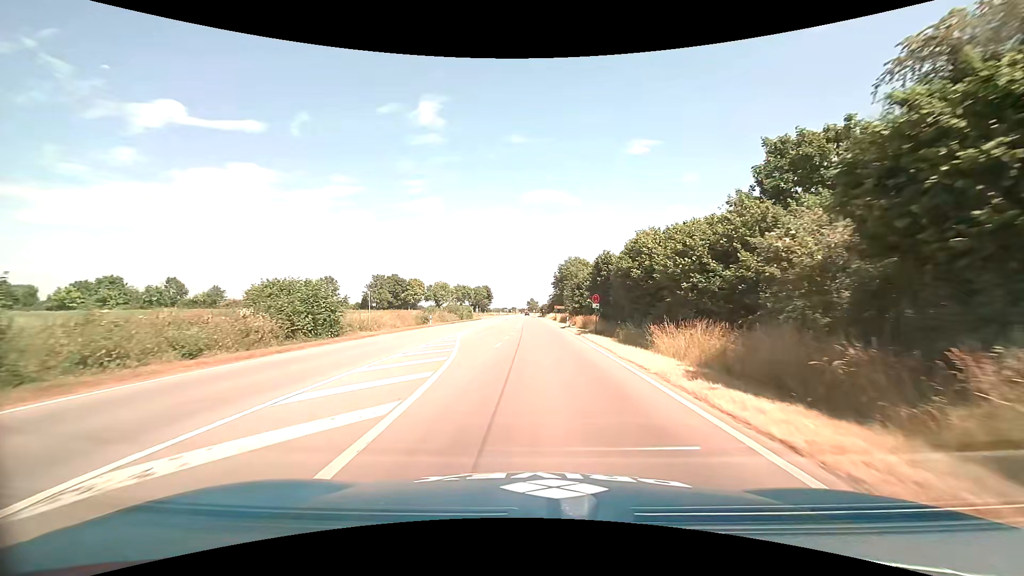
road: primary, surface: asphalt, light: Day
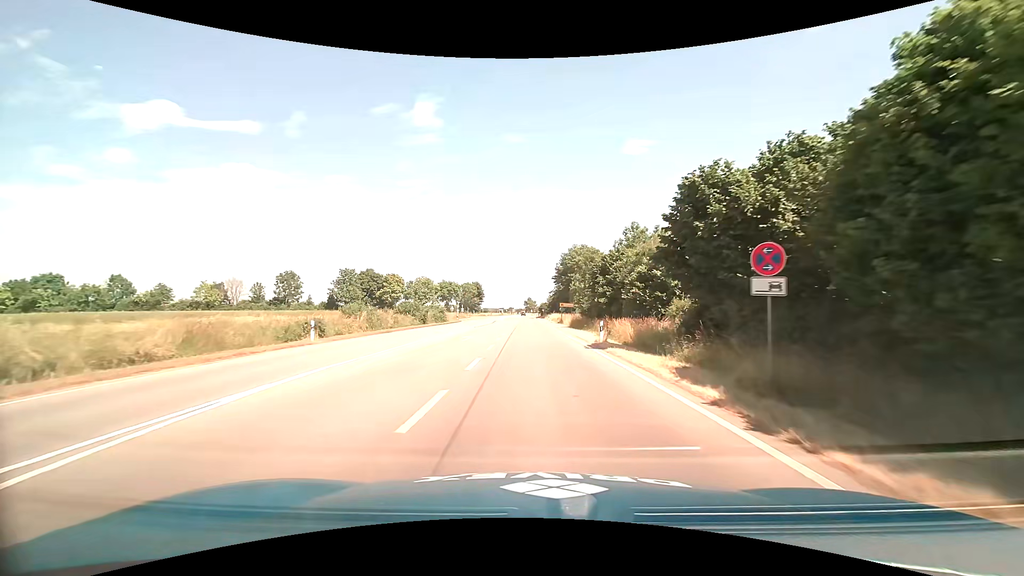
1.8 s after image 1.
(+0.3, +25.5) m; +1°
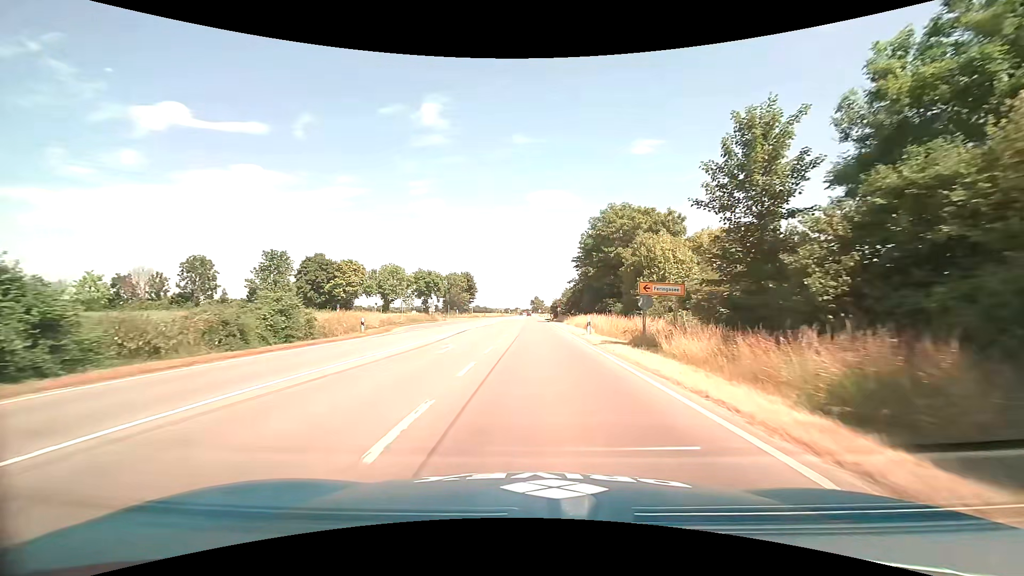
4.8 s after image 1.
(-0.5, +43.3) m; -1°
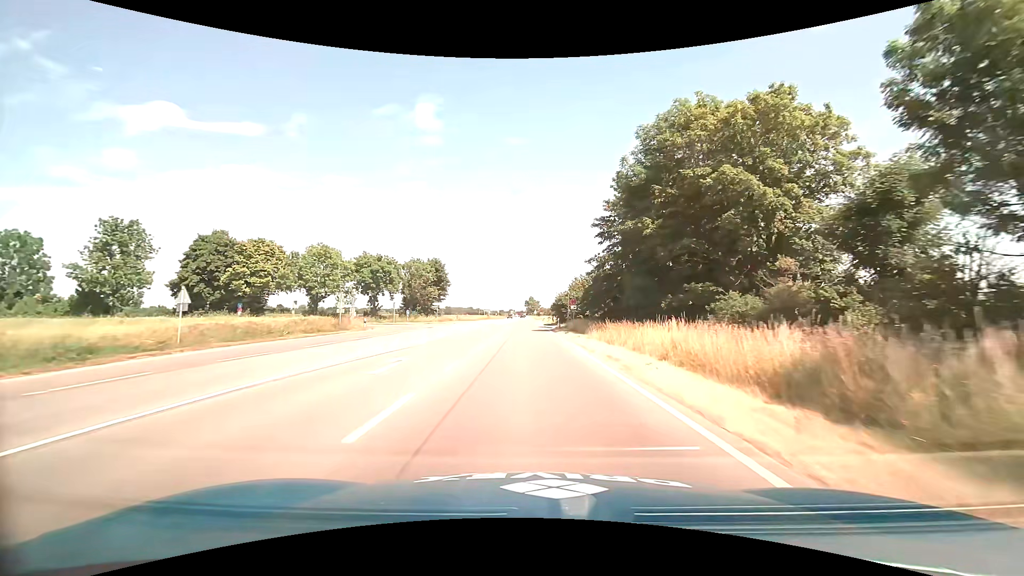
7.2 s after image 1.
(+0.3, +35.3) m; +1°
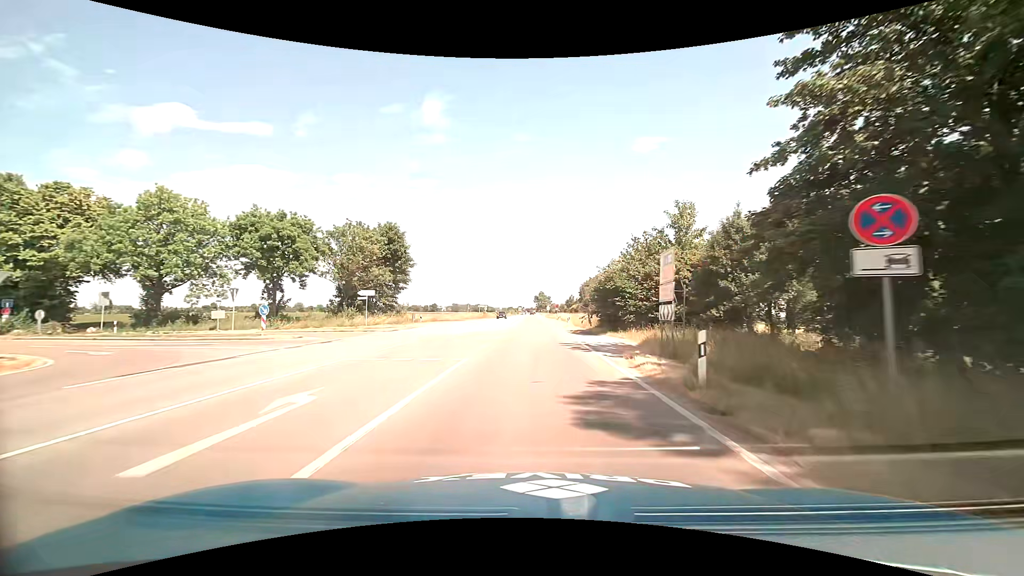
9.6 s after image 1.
(-0.4, +35.6) m; -1°
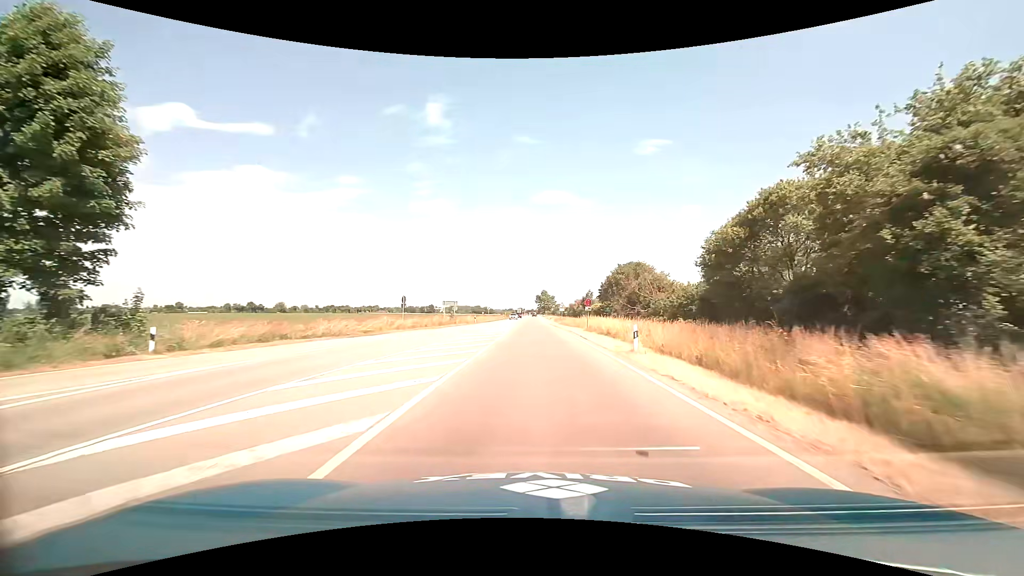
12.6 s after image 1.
(-0.1, +42.3) m; 0°
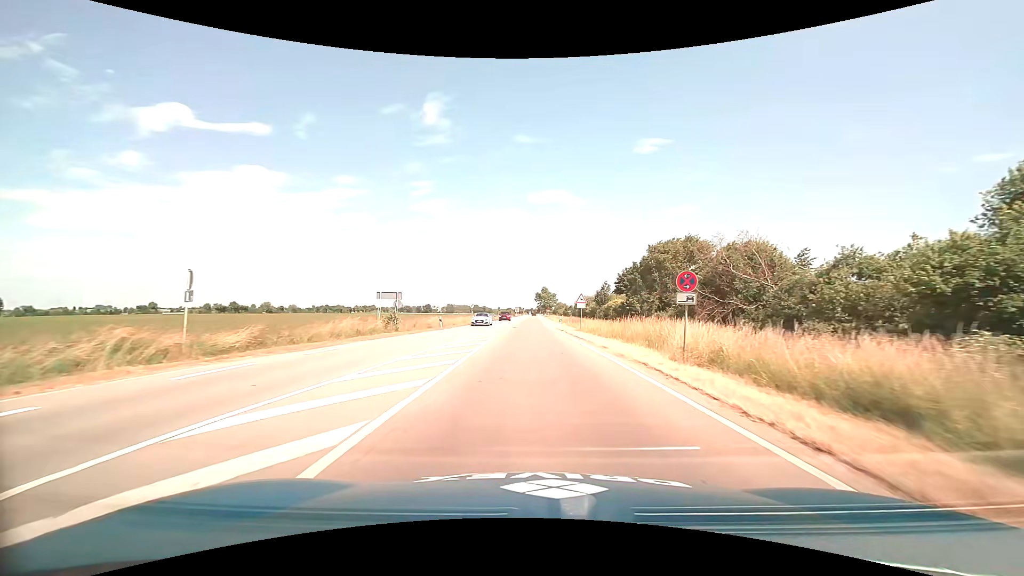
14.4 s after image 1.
(+0.2, +24.9) m; +1°
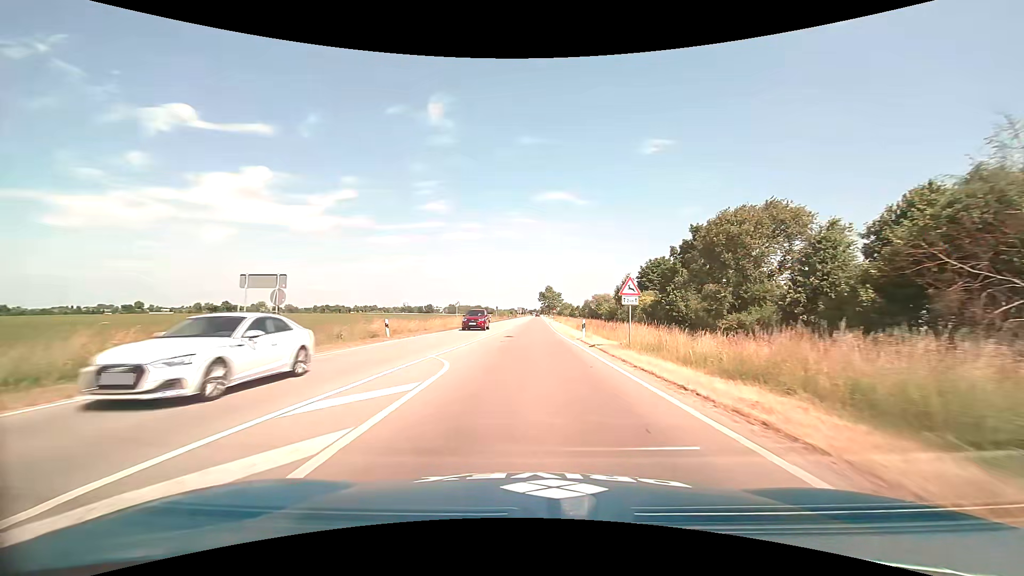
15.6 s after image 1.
(-0.1, +16.6) m; -1°
(0, +10) (0, +20) (0, +30) (0, +40) (0, +50) (0, +60) (0, +70) (0, +80) (0, +90) (+1, +100) m
